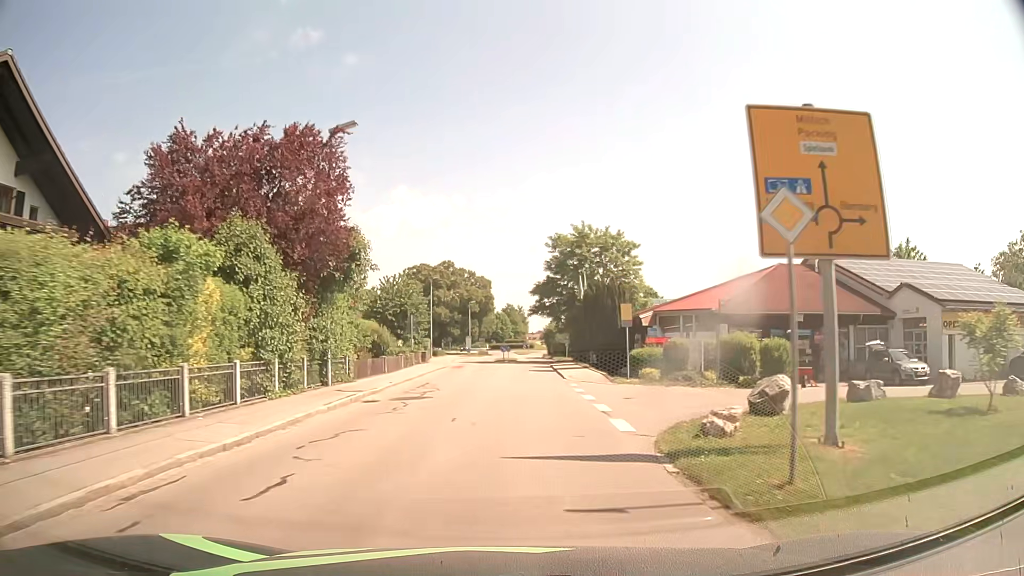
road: tertiary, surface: asphalt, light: Day
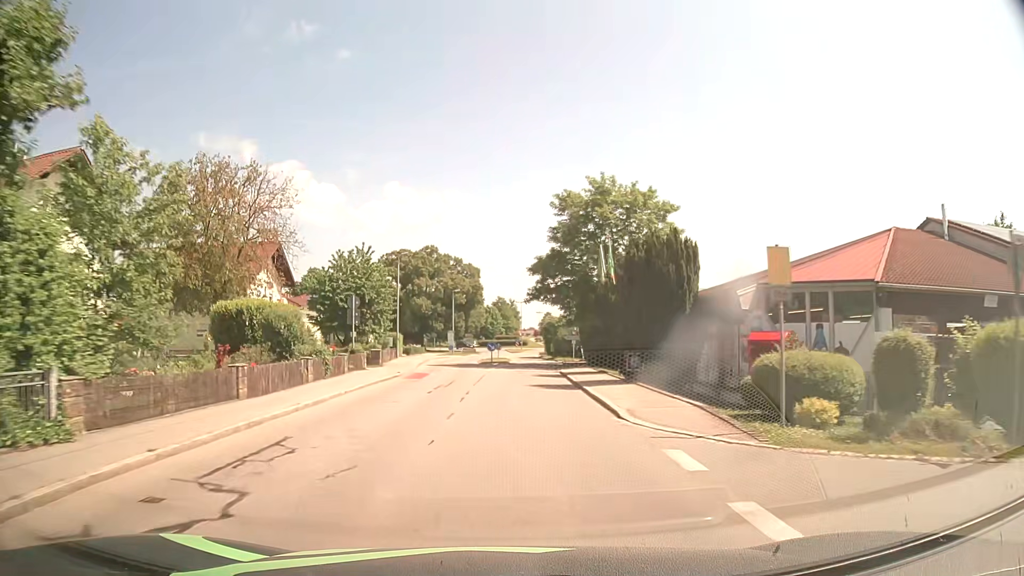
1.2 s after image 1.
(+0.1, +15.6) m; +1°
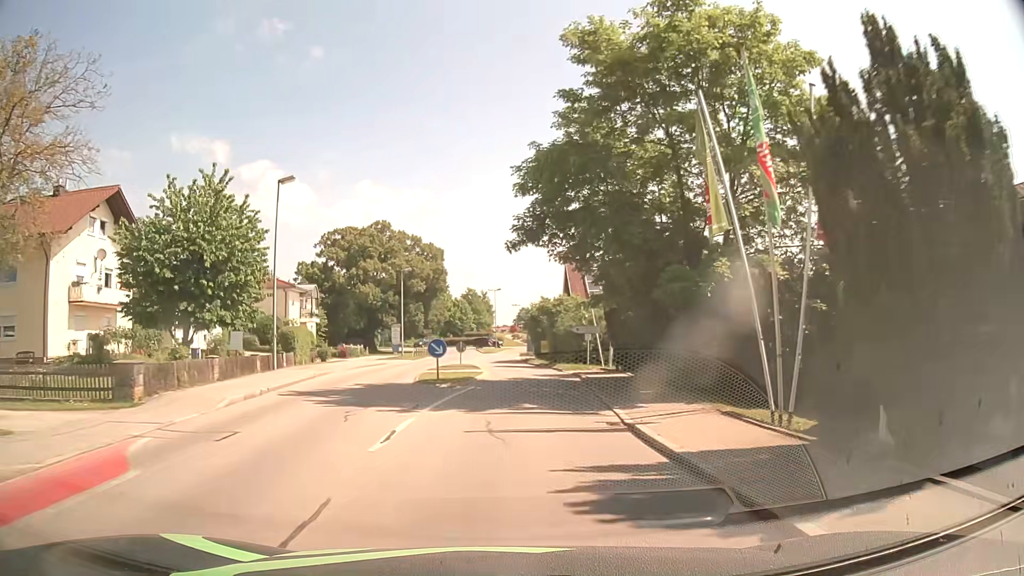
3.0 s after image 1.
(+0.2, +23.0) m; +2°
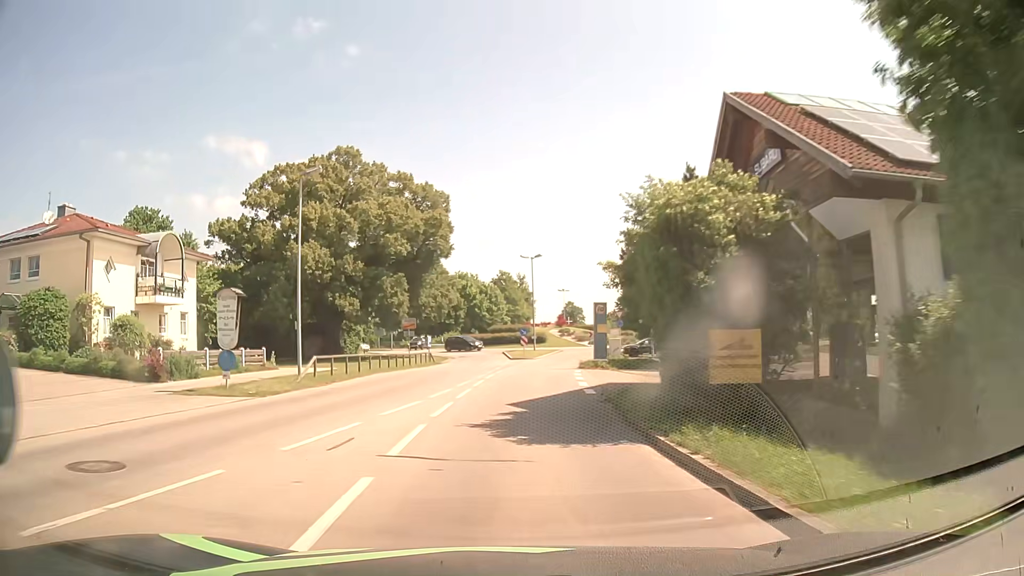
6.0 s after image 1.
(+0.5, +36.3) m; -3°
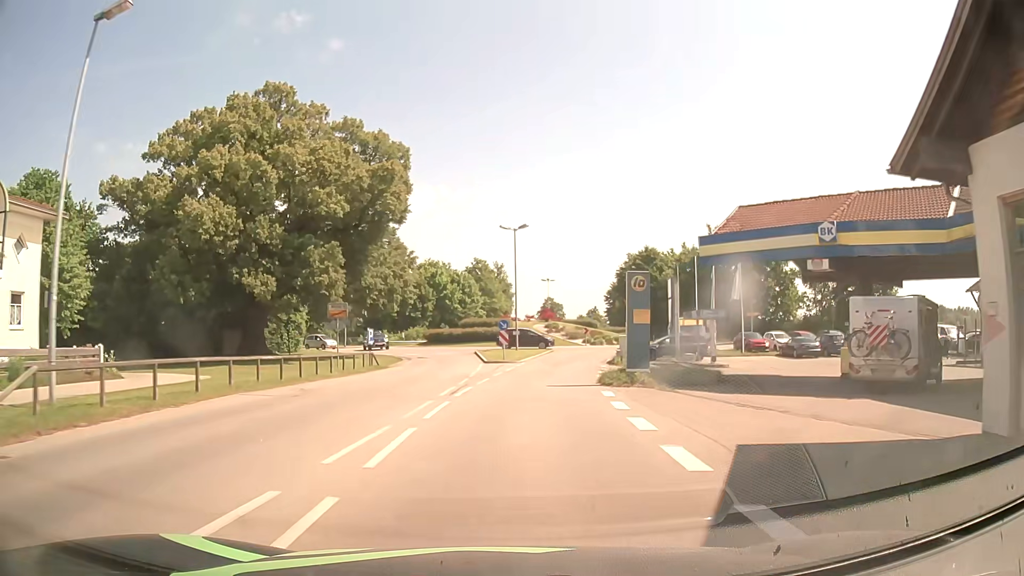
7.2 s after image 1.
(0.0, +14.1) m; +1°
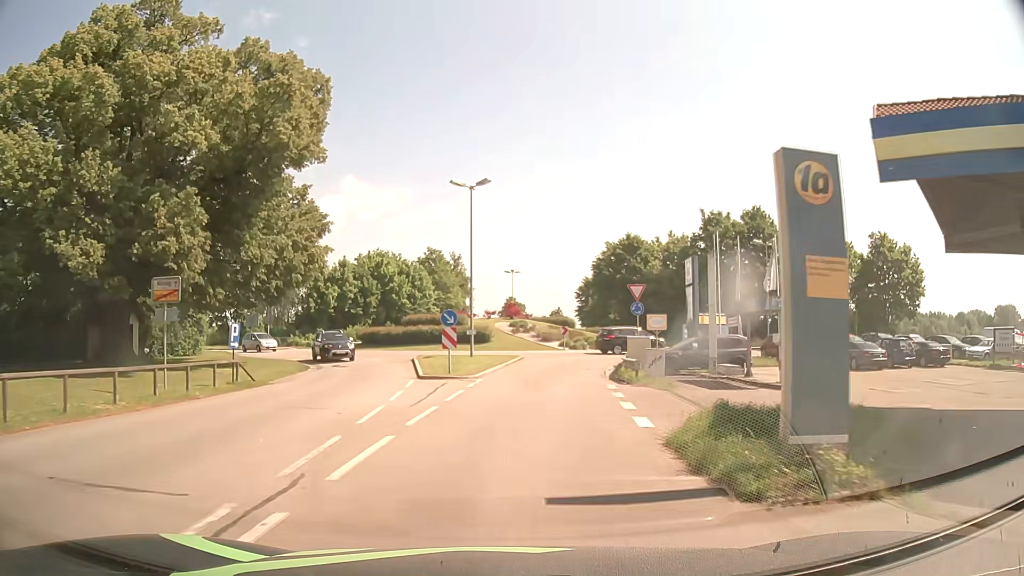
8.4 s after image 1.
(+0.5, +13.4) m; +4°
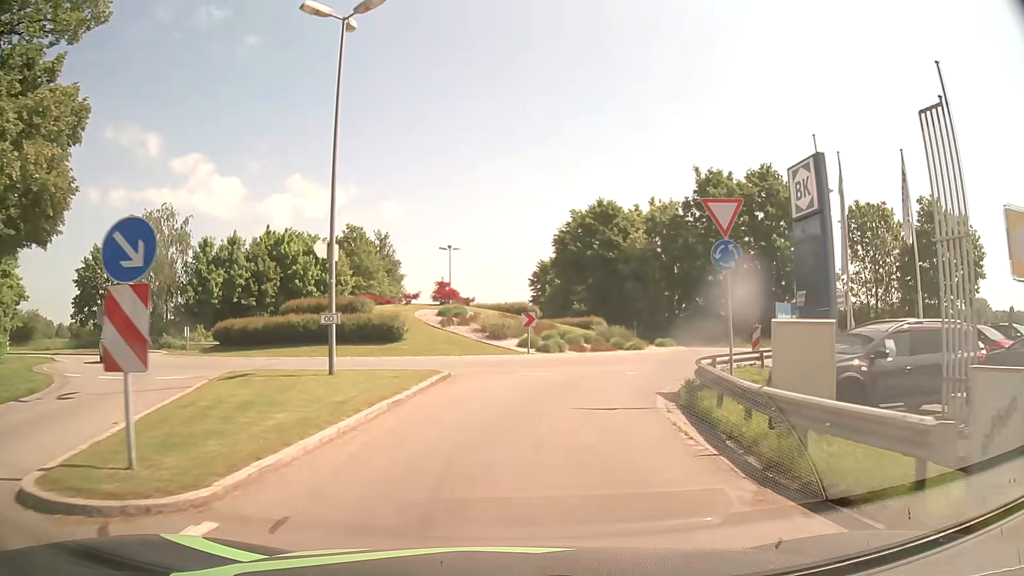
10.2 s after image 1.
(+0.8, +17.7) m; +5°
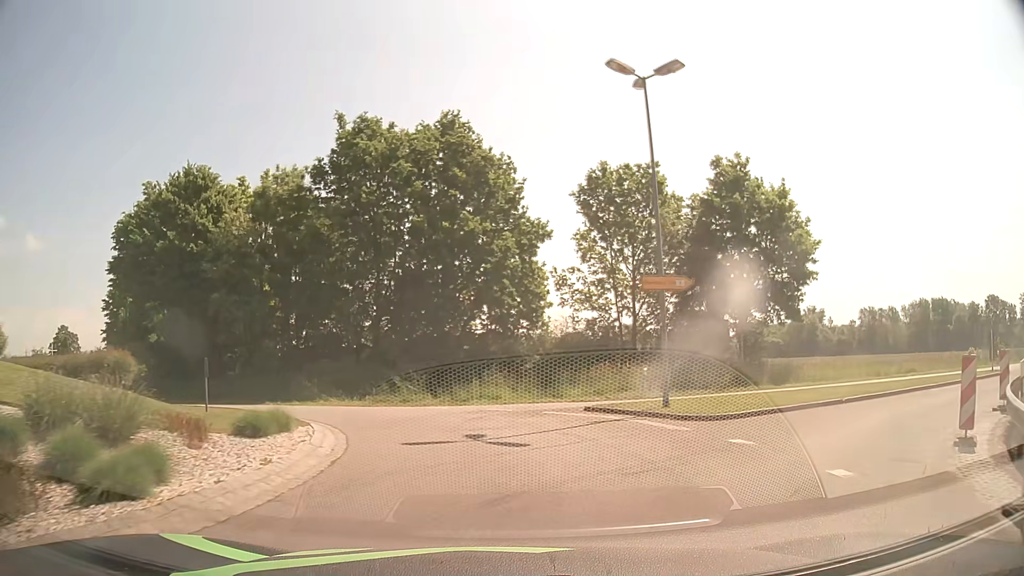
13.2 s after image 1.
(+4.3, +21.6) m; +32°
(0, +10) (-4, +19) (-12, +25) (-21, +29) (-29, +35) (-35, +43) (-40, +52) (-45, +60) (-50, +69) (-55, +78) m
